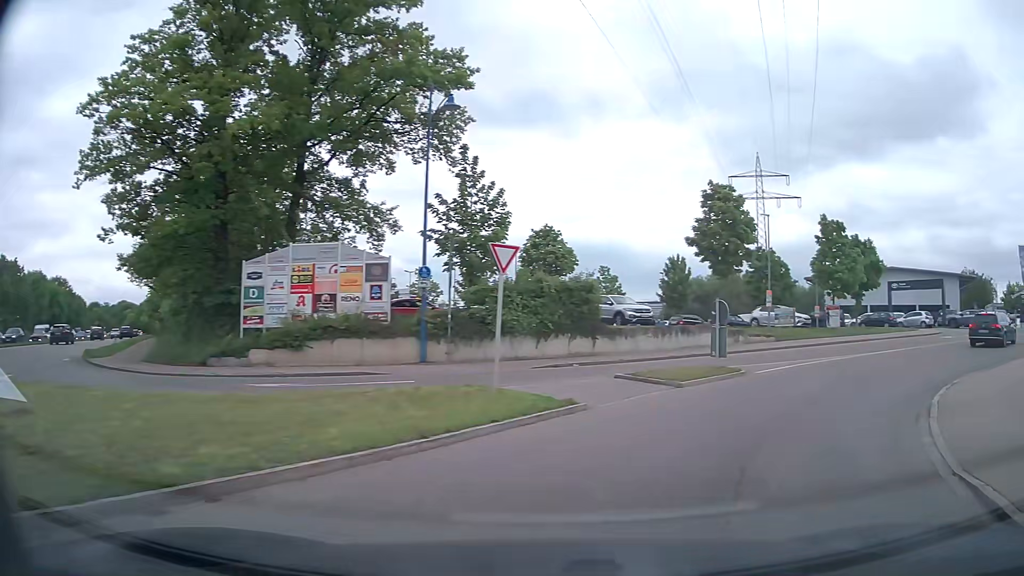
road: tertiary_link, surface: asphalt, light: Day
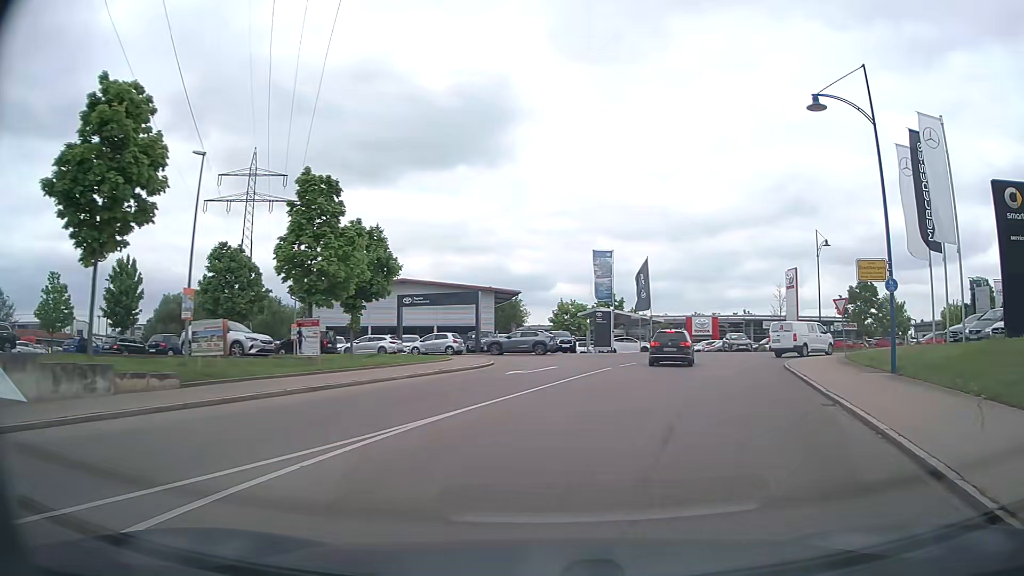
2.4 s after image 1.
(+6.2, +14.7) m; +43°
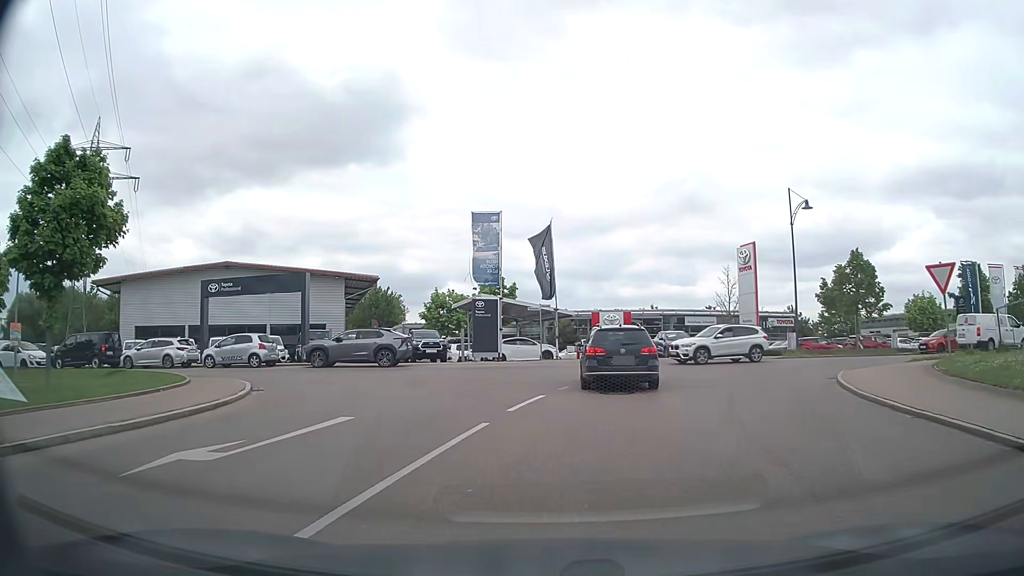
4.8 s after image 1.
(+1.5, +15.5) m; +9°
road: tertiary
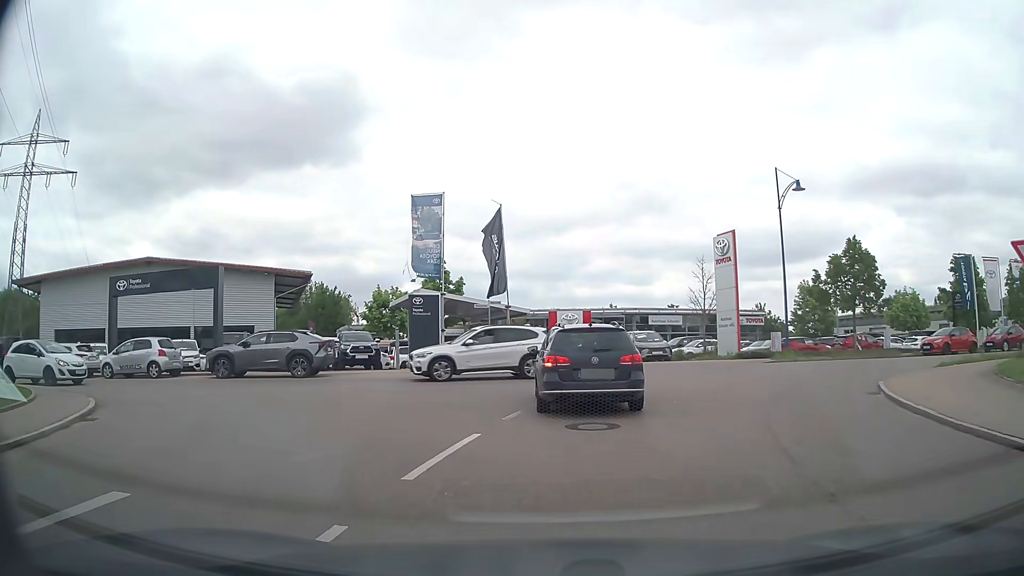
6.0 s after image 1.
(+0.2, +4.9) m; +4°
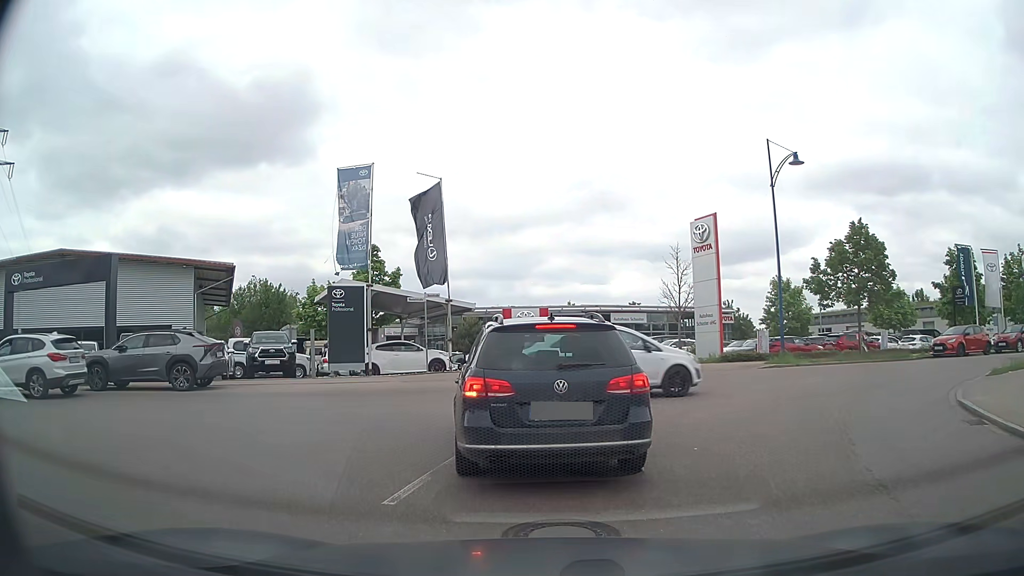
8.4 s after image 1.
(+0.1, +5.0) m; +4°
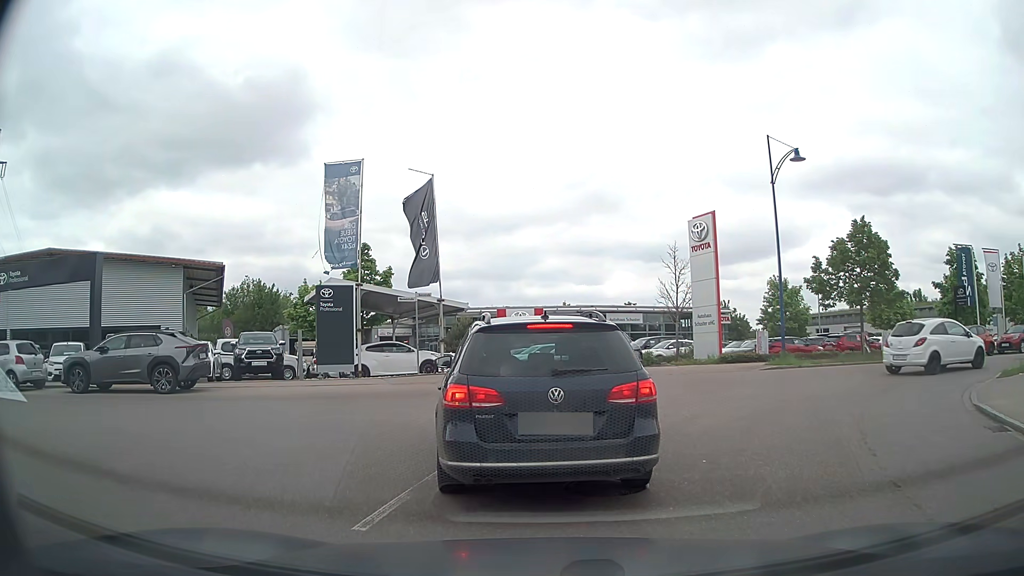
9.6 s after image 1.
(0.0, +0.7) m; 0°
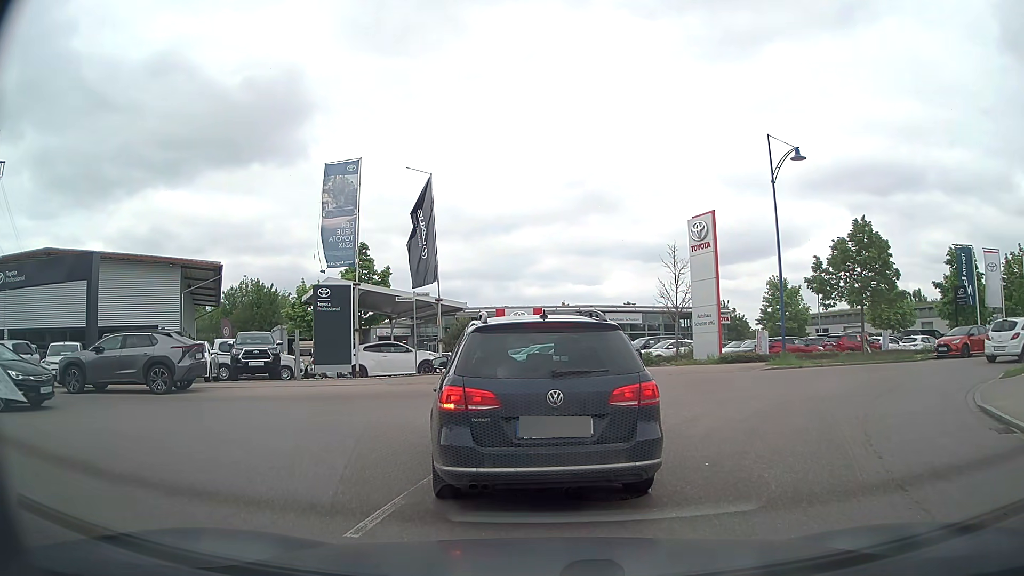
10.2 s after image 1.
(0.0, +0.2) m; 0°
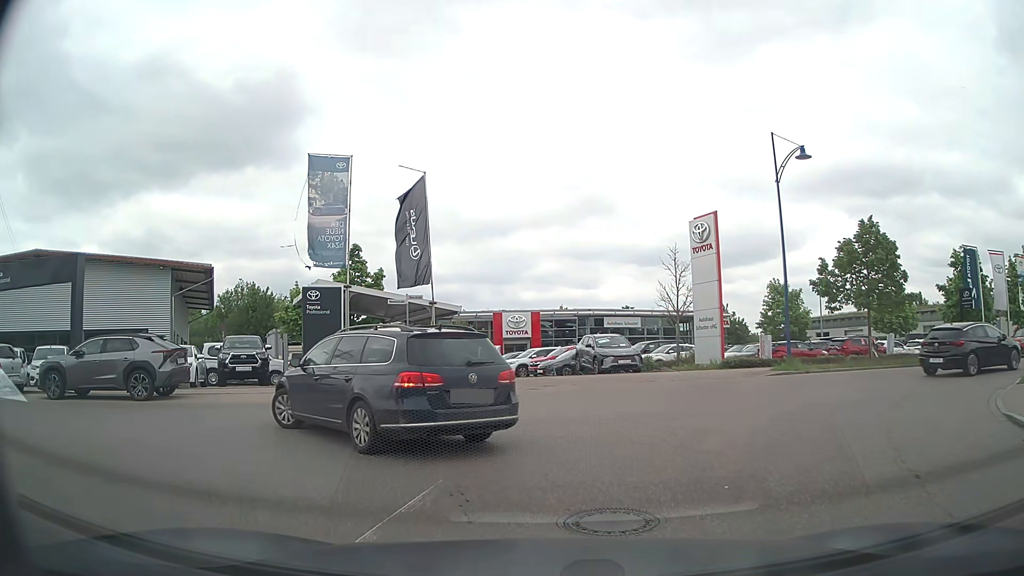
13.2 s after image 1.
(0.0, +1.0) m; +1°
